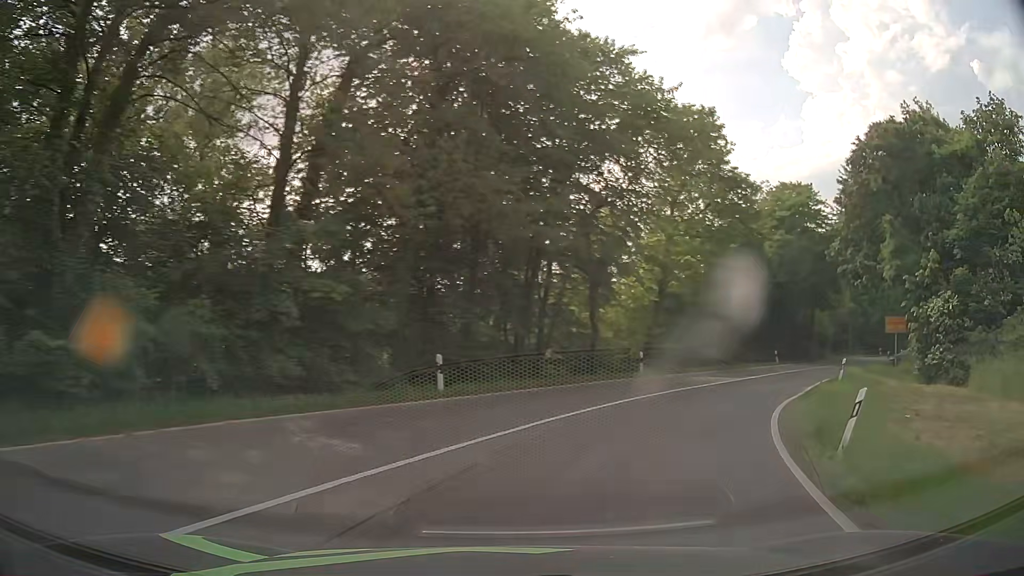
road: primary_link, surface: asphalt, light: Day
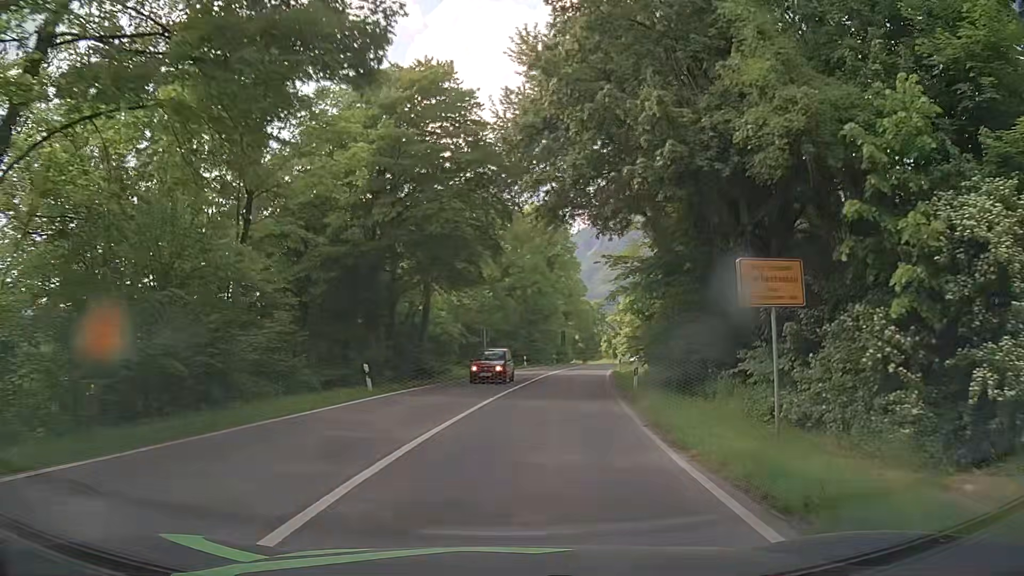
(+9.7, +24.4) m; +35°
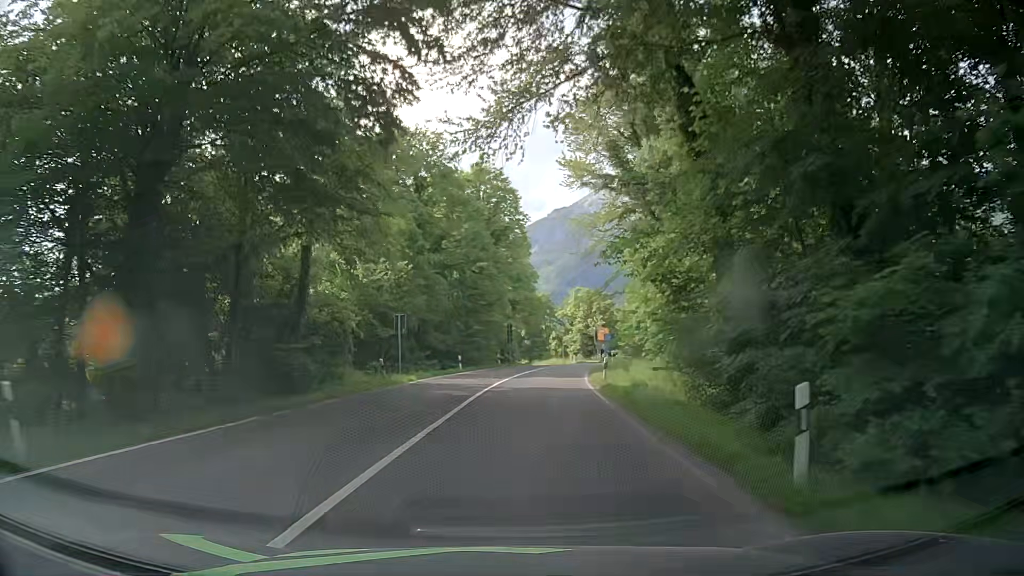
(+1.0, +15.3) m; +5°
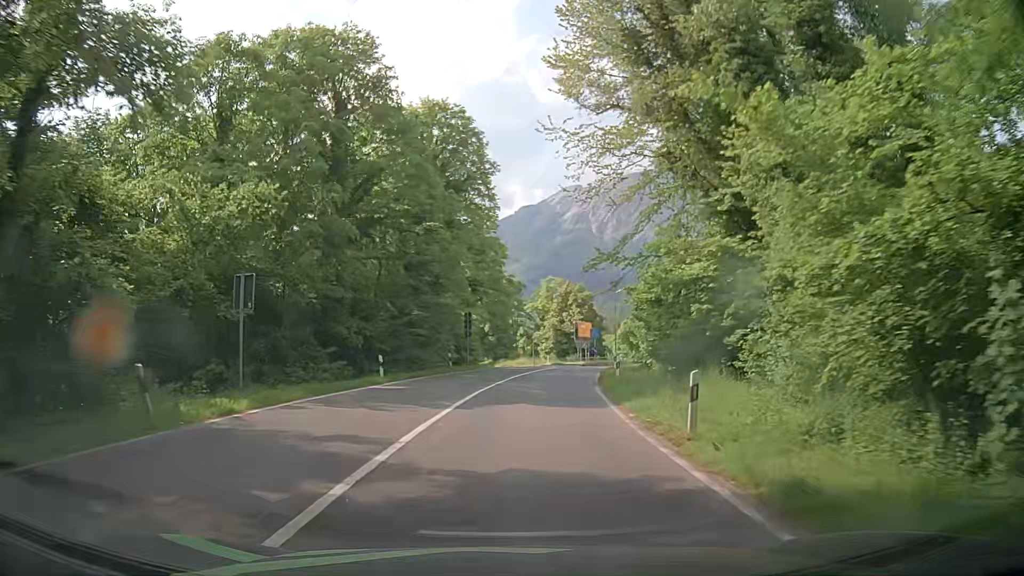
(+0.8, +16.4) m; +4°
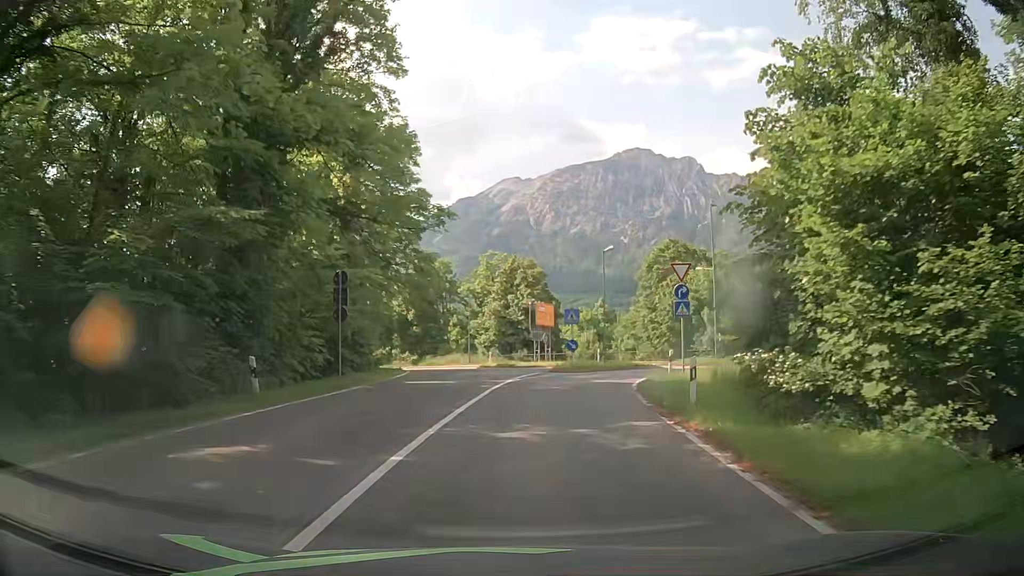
(+1.0, +22.8) m; +5°
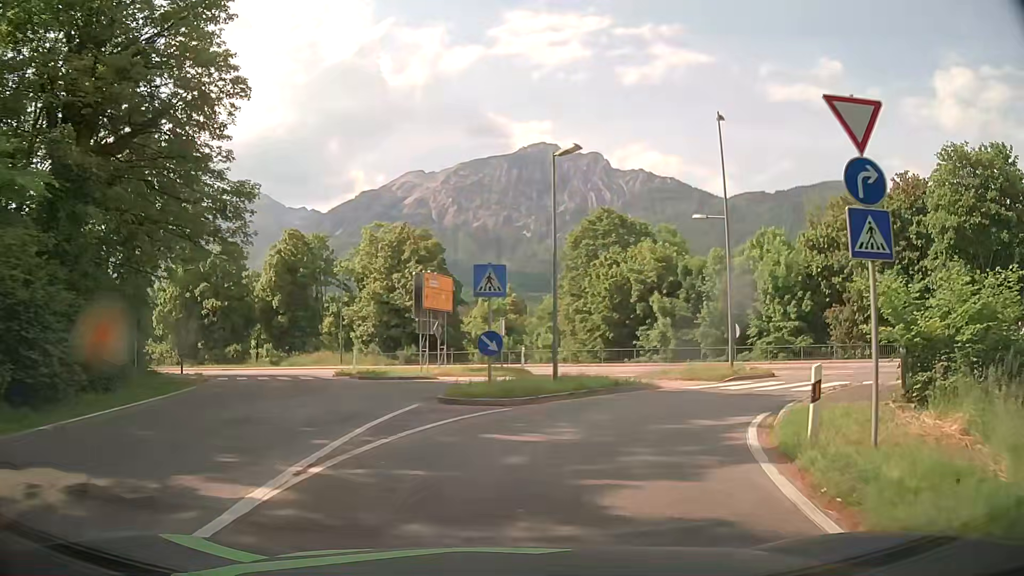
(+1.2, +17.7) m; +8°
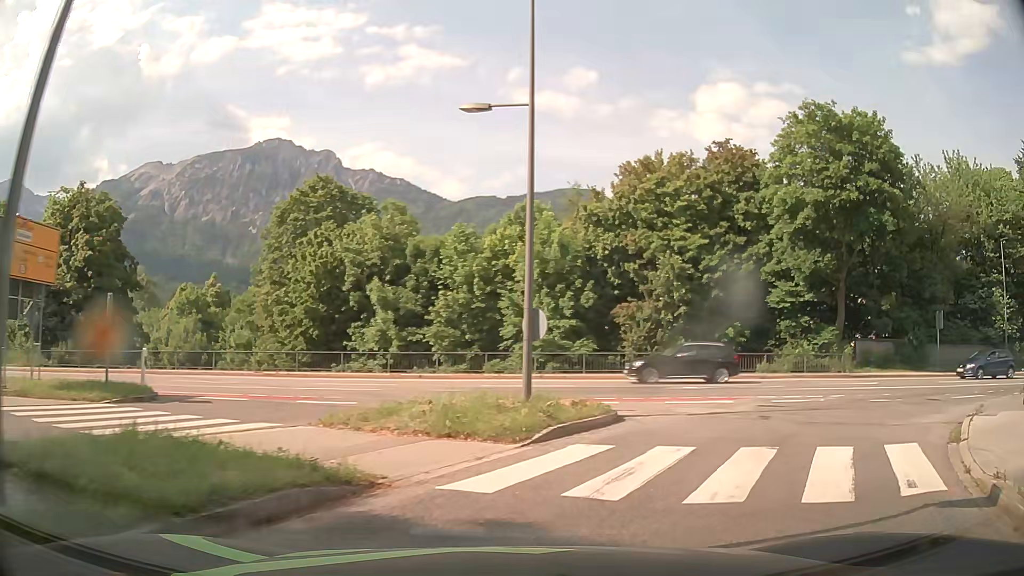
(+2.2, +12.6) m; +23°
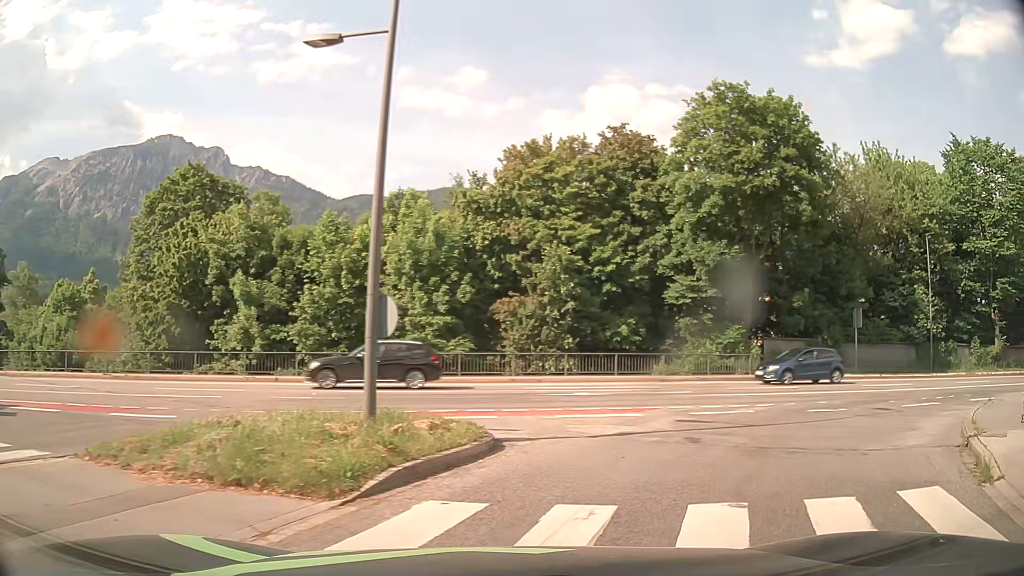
(+0.3, +3.2) m; +10°
(+3, +9) (+10, +16) (+19, +20) (+29, +22) (+39, +23) (+49, +25) (+59, +26) (+69, +27) (+79, +28) (+89, +29) m
